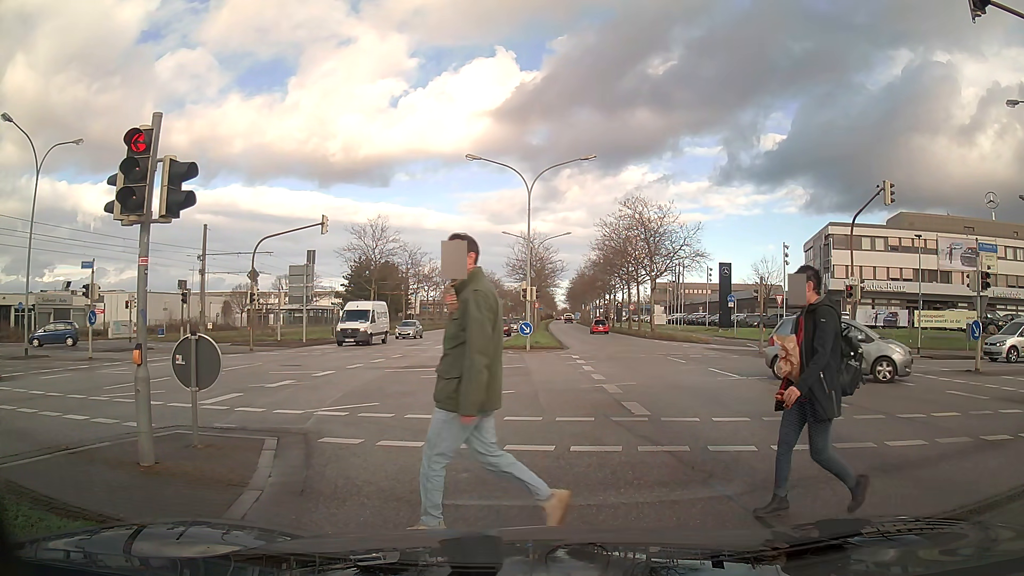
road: primary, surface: asphalt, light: Day
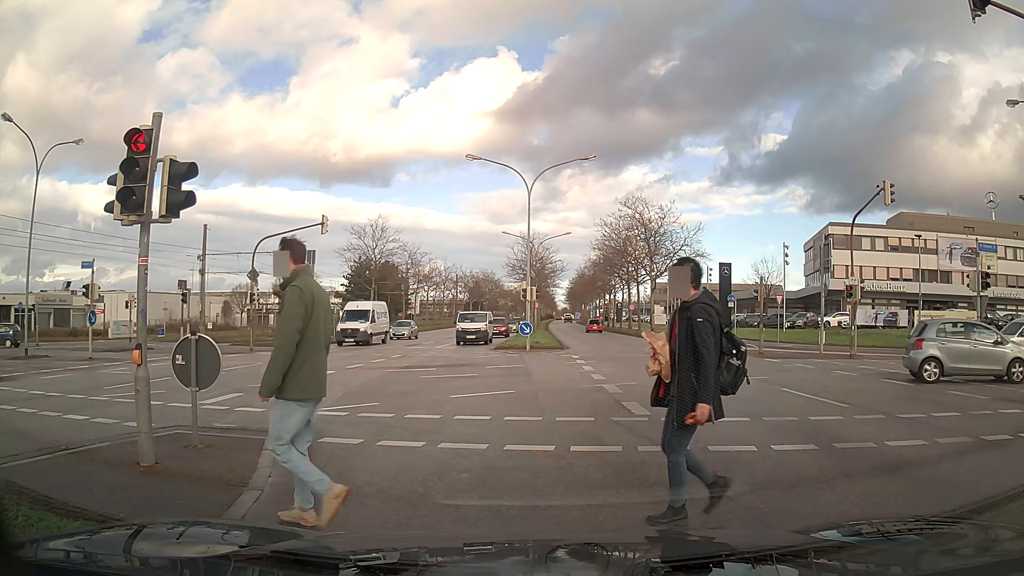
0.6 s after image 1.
(0.0, 0.0) m; 0°
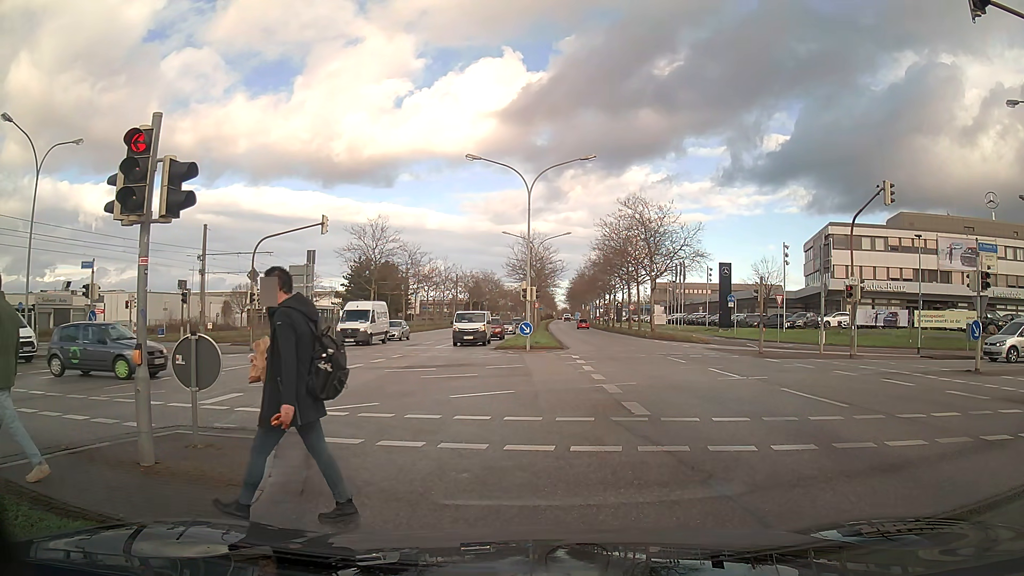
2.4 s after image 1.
(0.0, 0.0) m; 0°
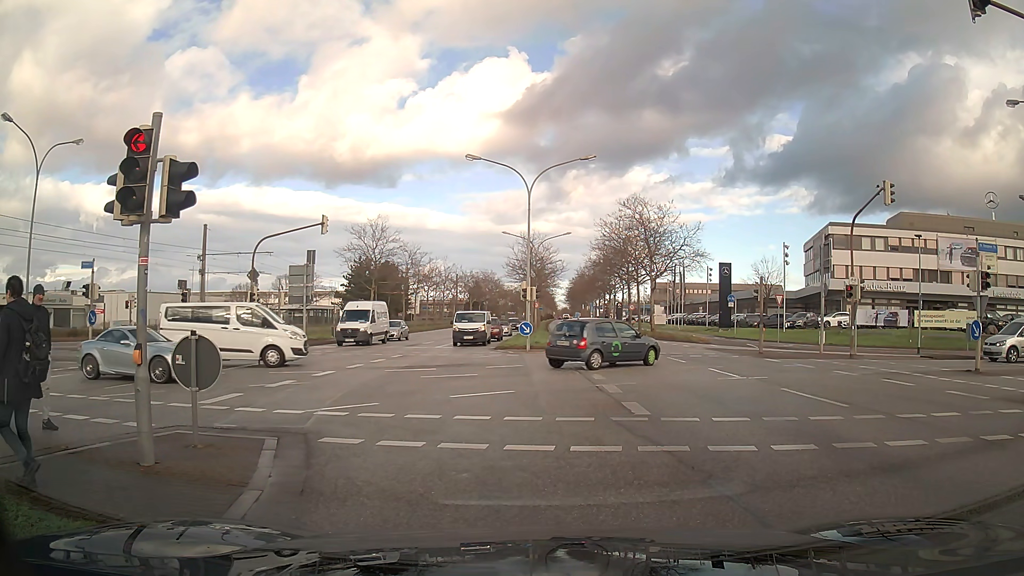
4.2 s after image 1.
(0.0, 0.0) m; 0°
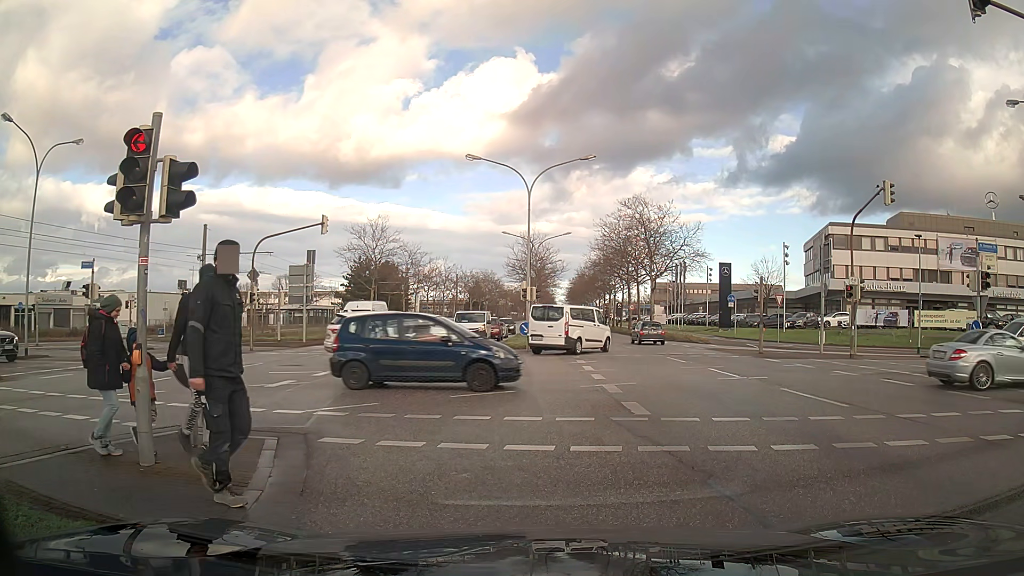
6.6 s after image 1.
(0.0, 0.0) m; 0°
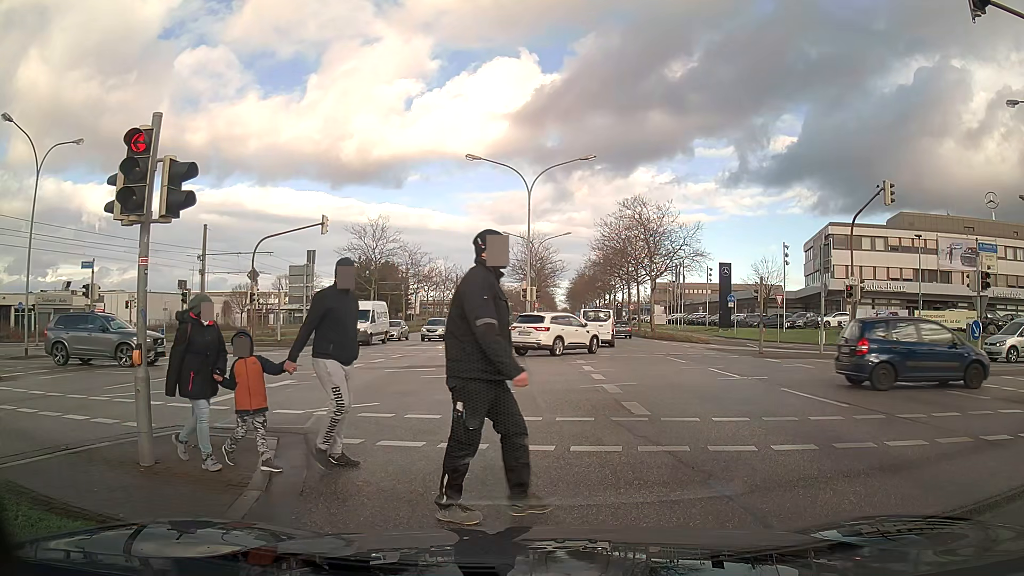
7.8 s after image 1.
(0.0, 0.0) m; 0°
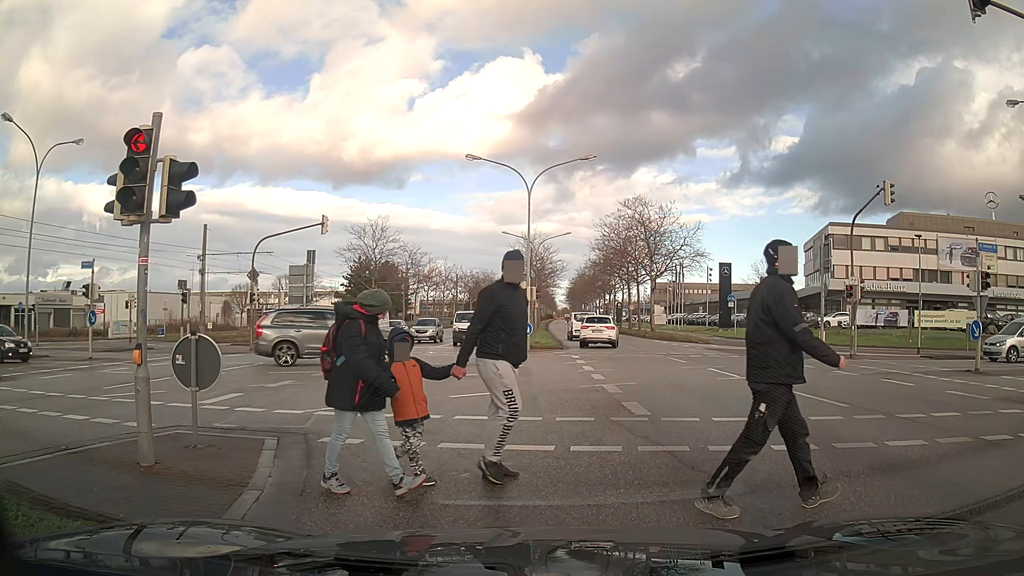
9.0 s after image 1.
(0.0, 0.0) m; 0°
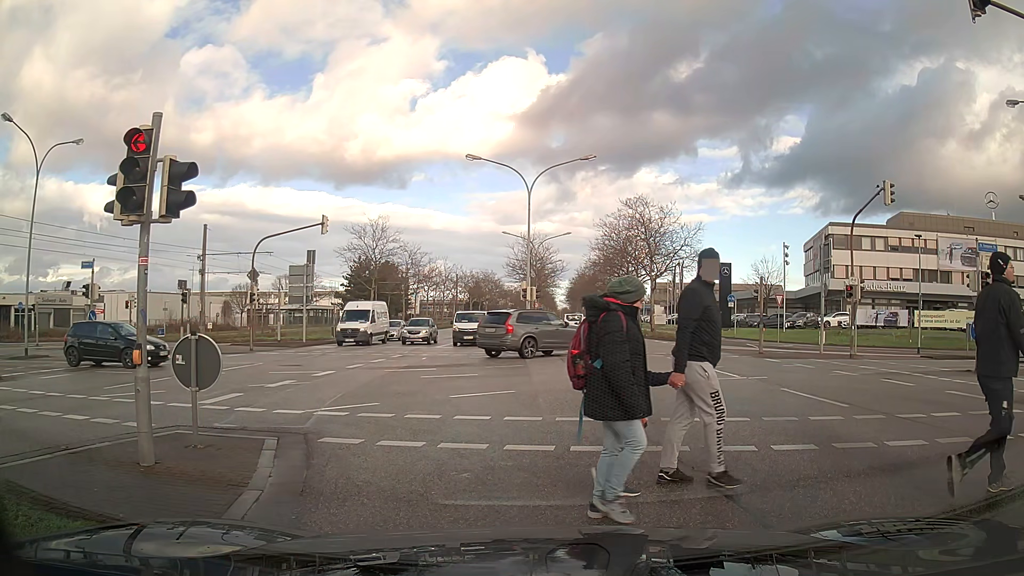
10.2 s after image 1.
(0.0, 0.0) m; 0°
